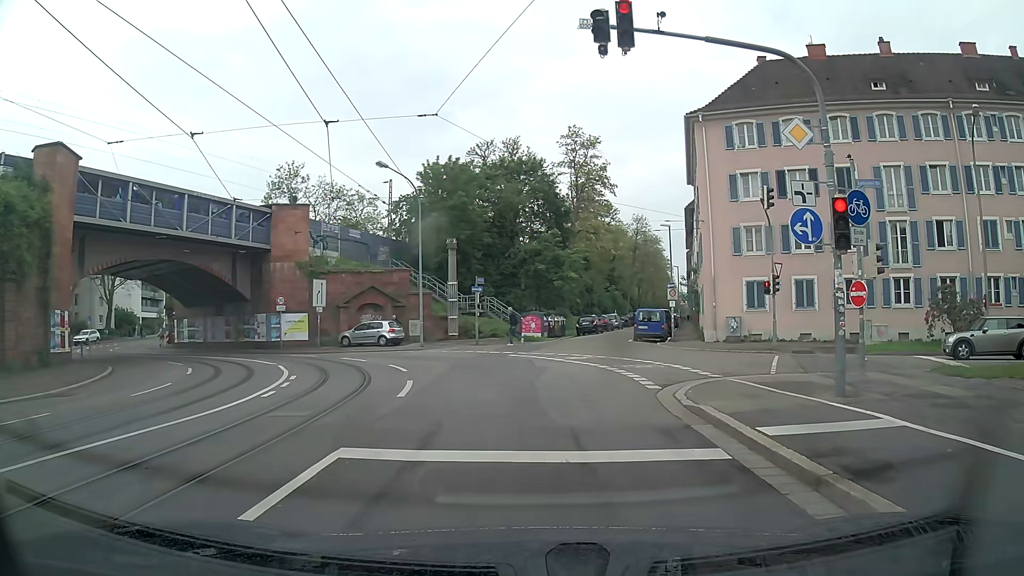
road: primary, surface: asphalt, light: Day
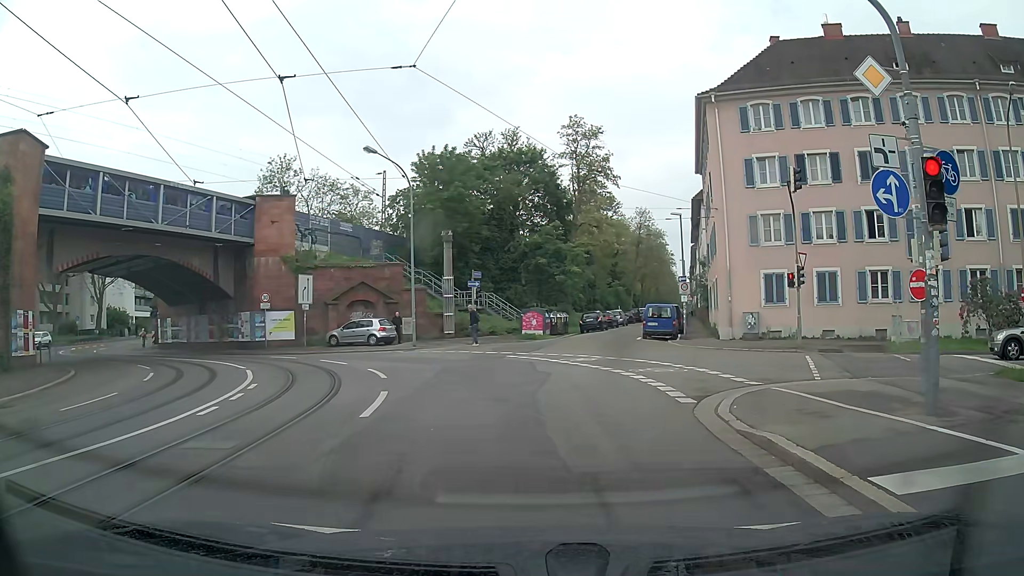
(0.0, +2.6) m; 0°
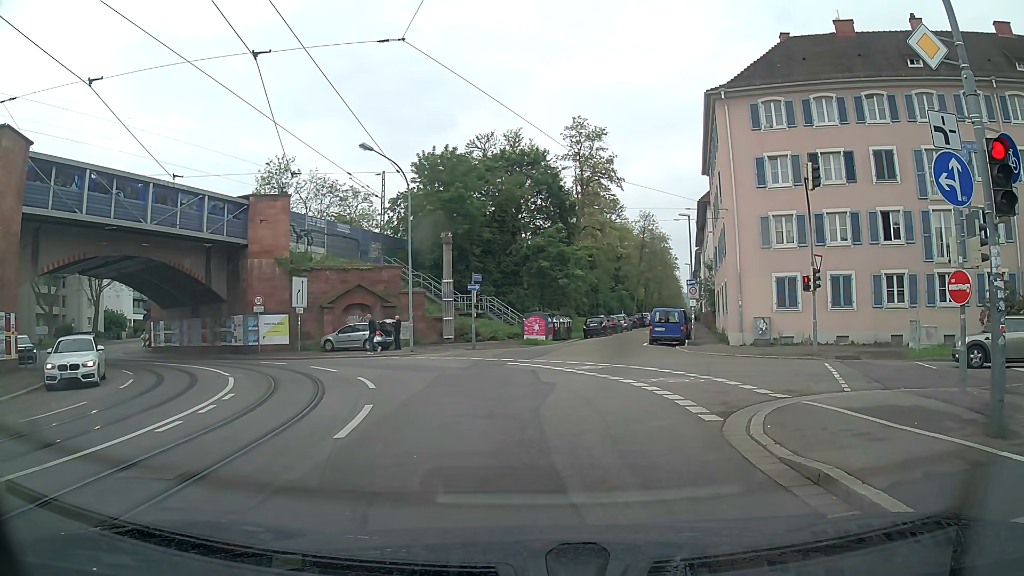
(0.0, +1.4) m; -1°
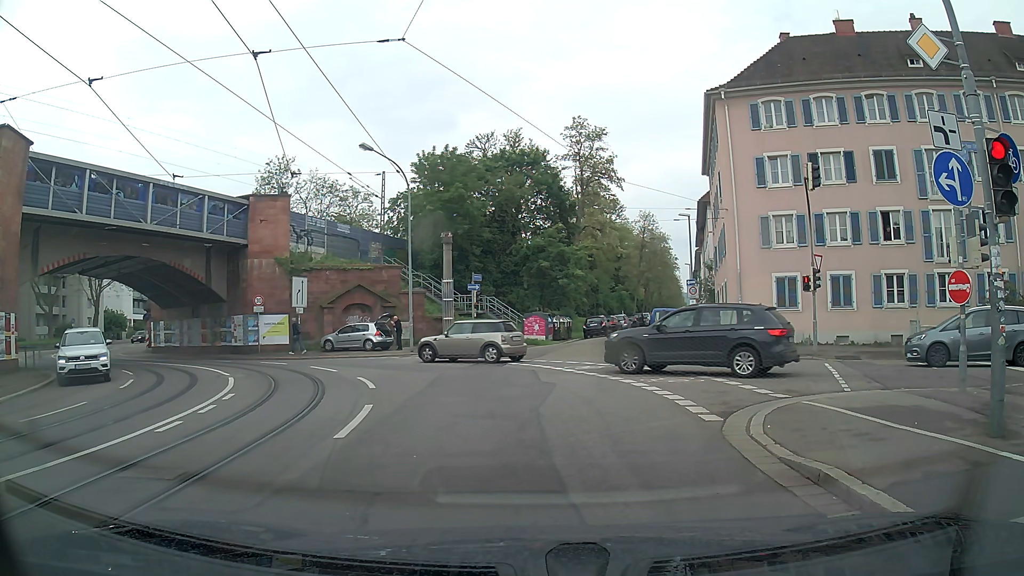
(0.0, 0.0) m; 0°
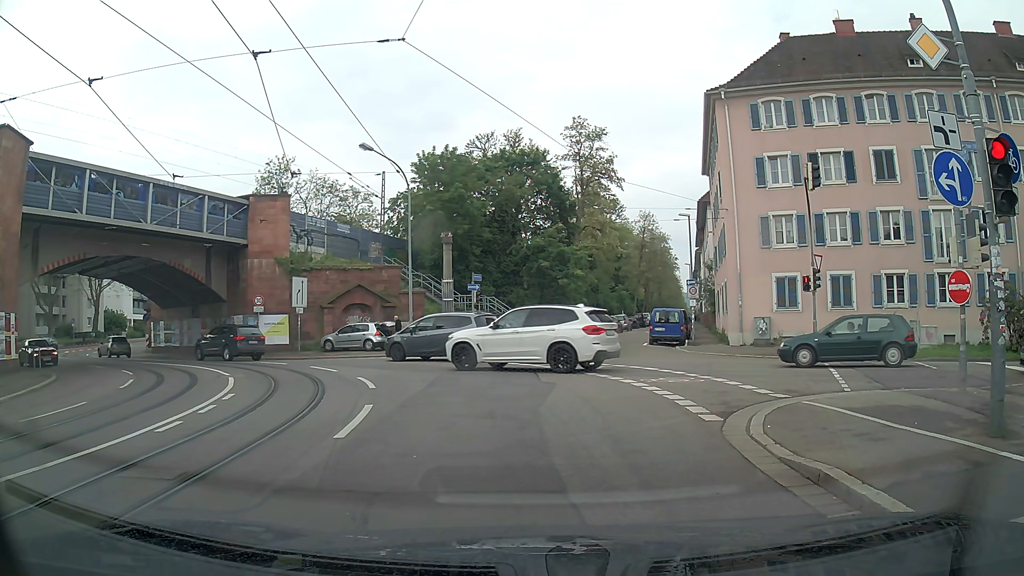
(0.0, 0.0) m; 0°
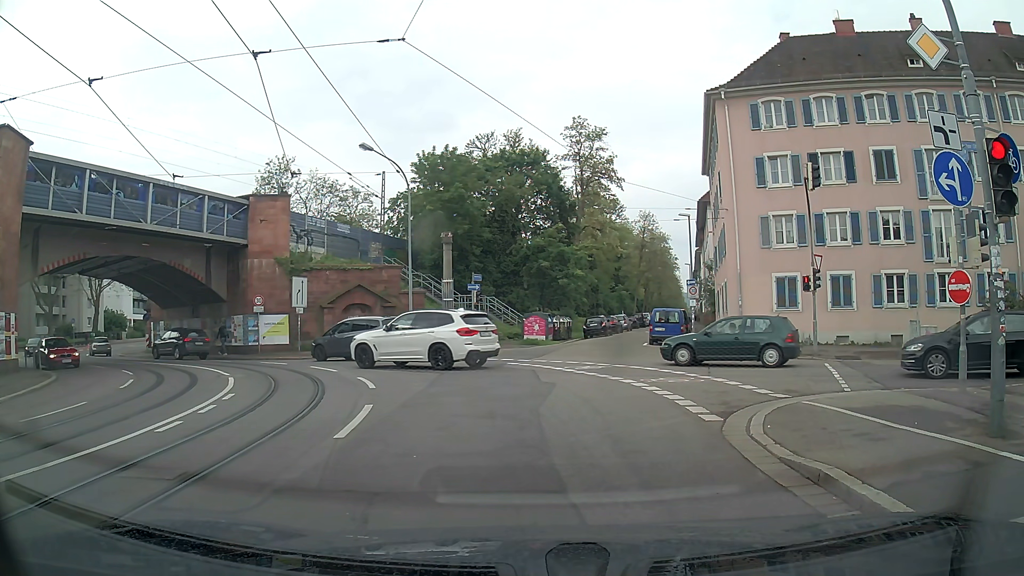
(0.0, 0.0) m; 0°
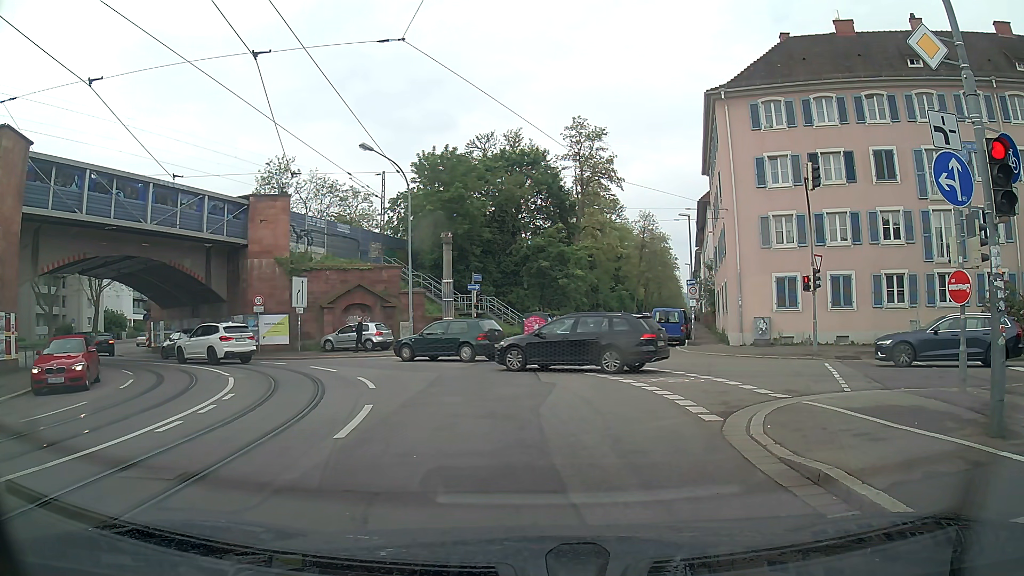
(0.0, 0.0) m; 0°
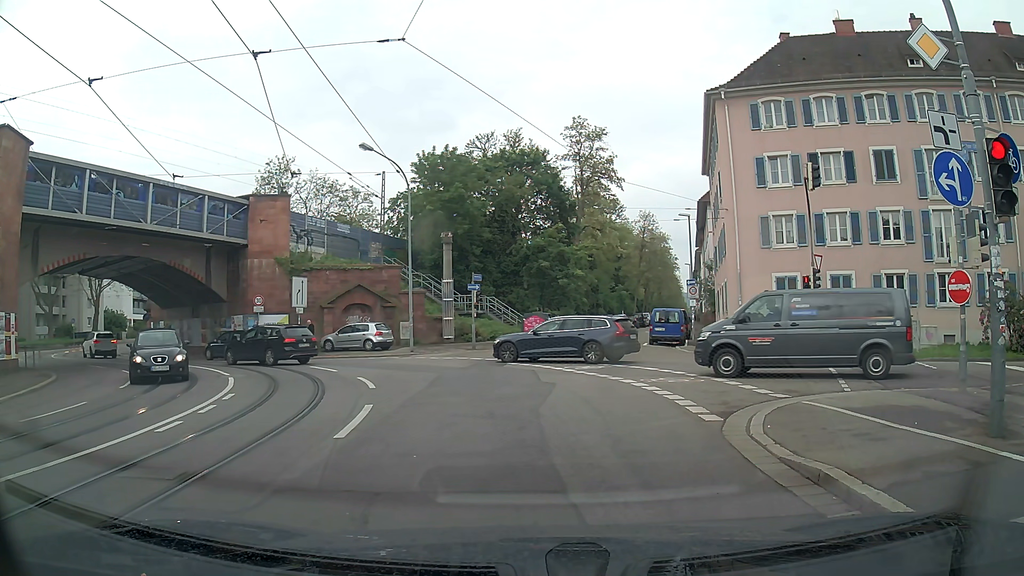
(0.0, 0.0) m; 0°
(0, +10) (-2, +20) (-8, +28) (-16, +34) (-24, +39) (-32, +46) (-36, +55) (-37, +64) (-37, +74) (-35, +84) m
